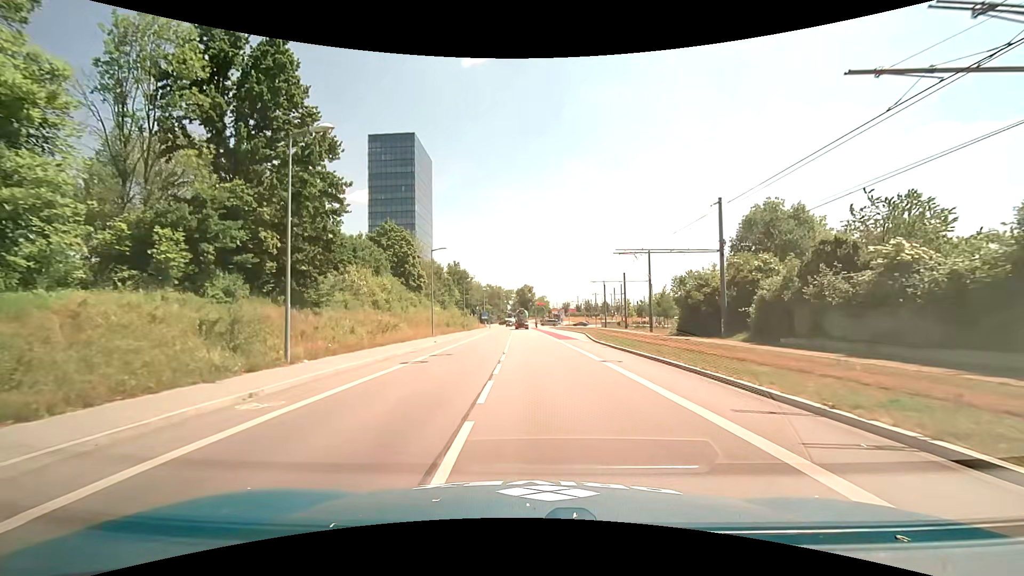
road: unclassified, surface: asphalt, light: Day
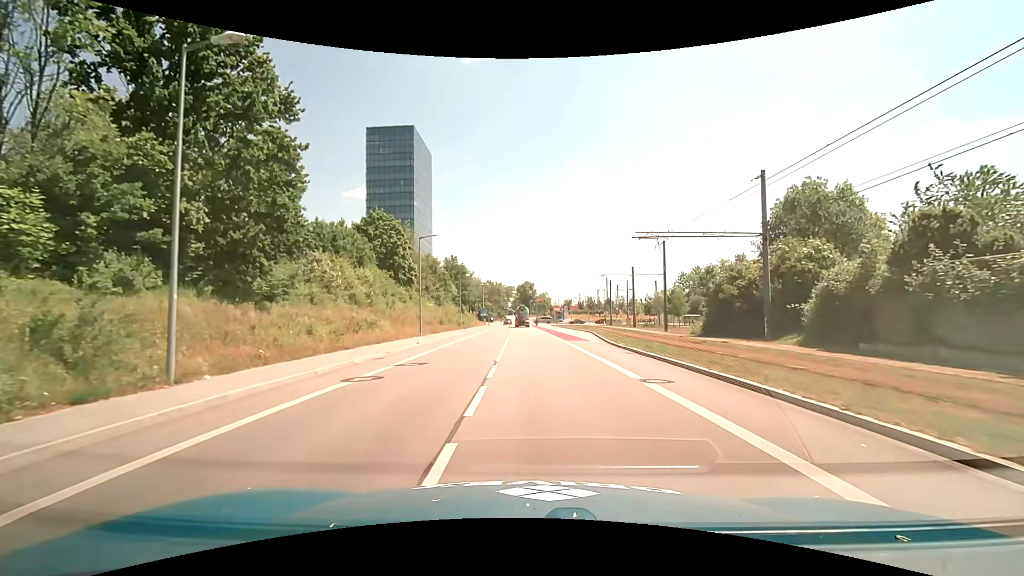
(0.0, +5.8) m; 0°
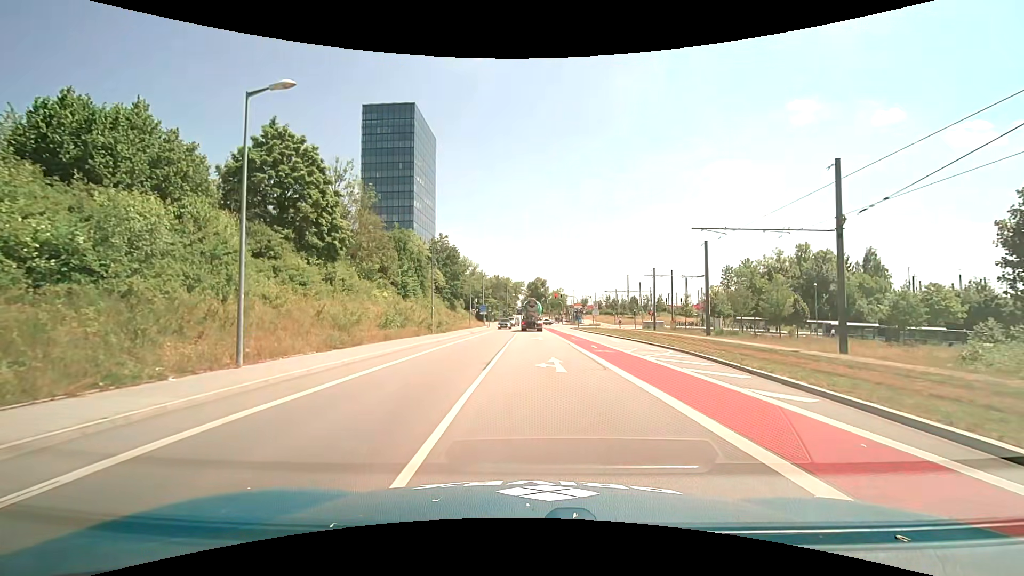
(-0.2, +27.3) m; -1°
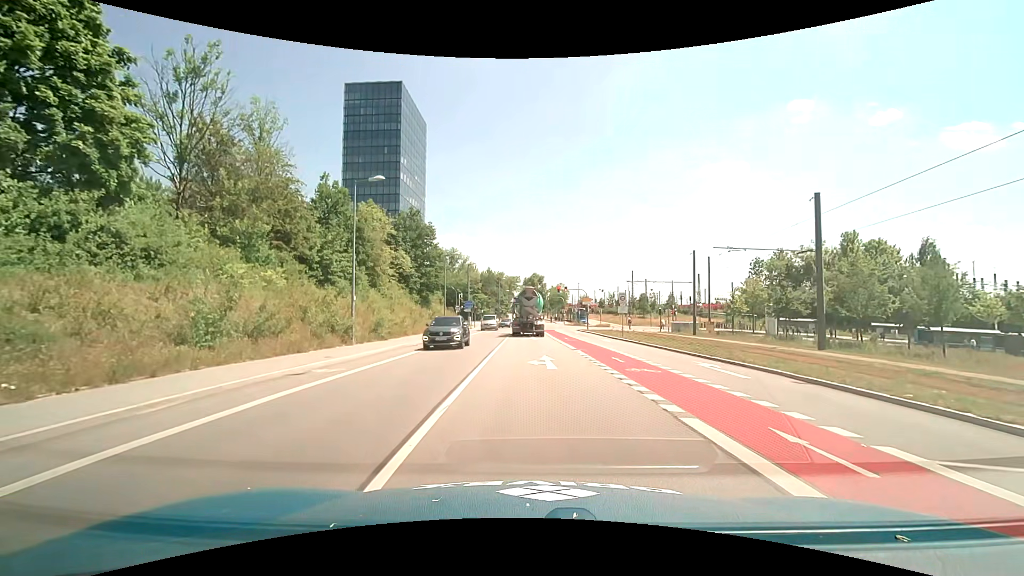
(+0.1, +19.4) m; +1°
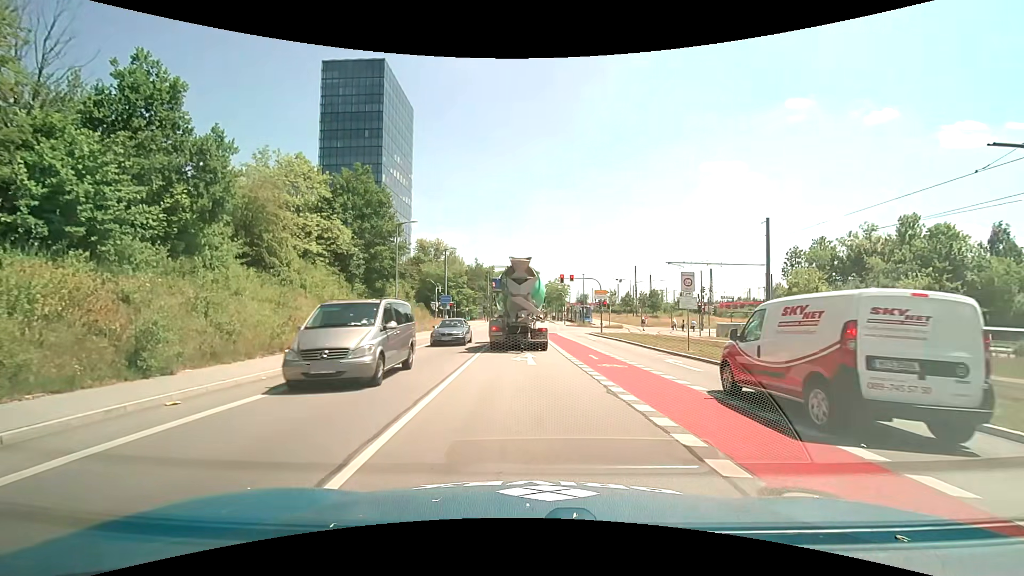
(0.0, +17.9) m; +1°
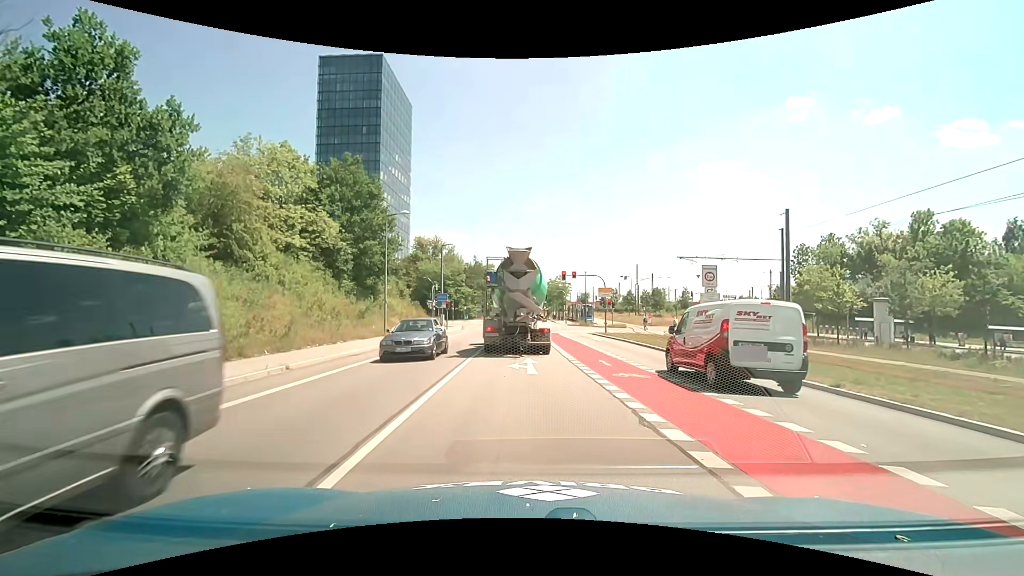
(0.0, +2.7) m; 0°
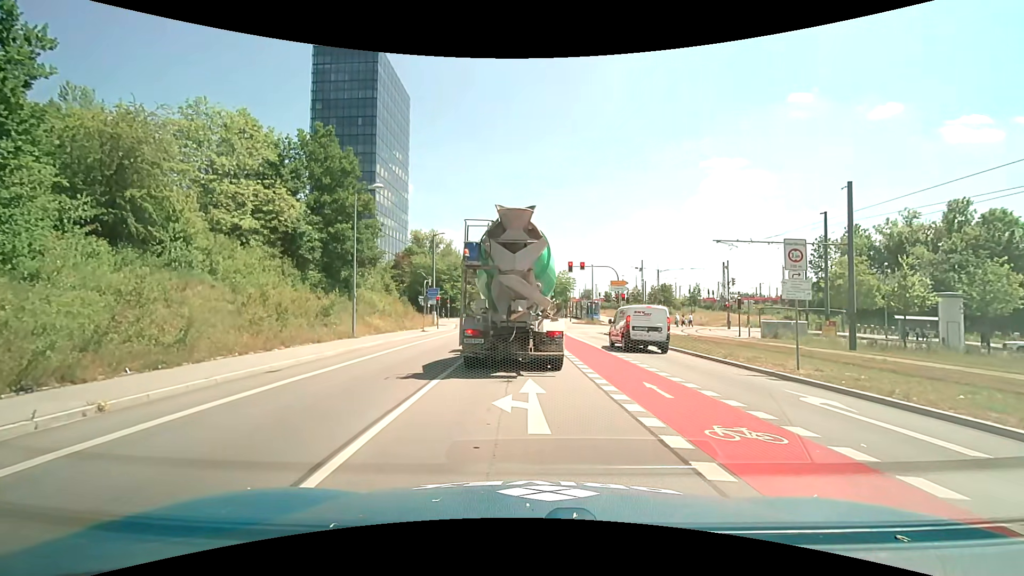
(-0.1, +6.2) m; -1°
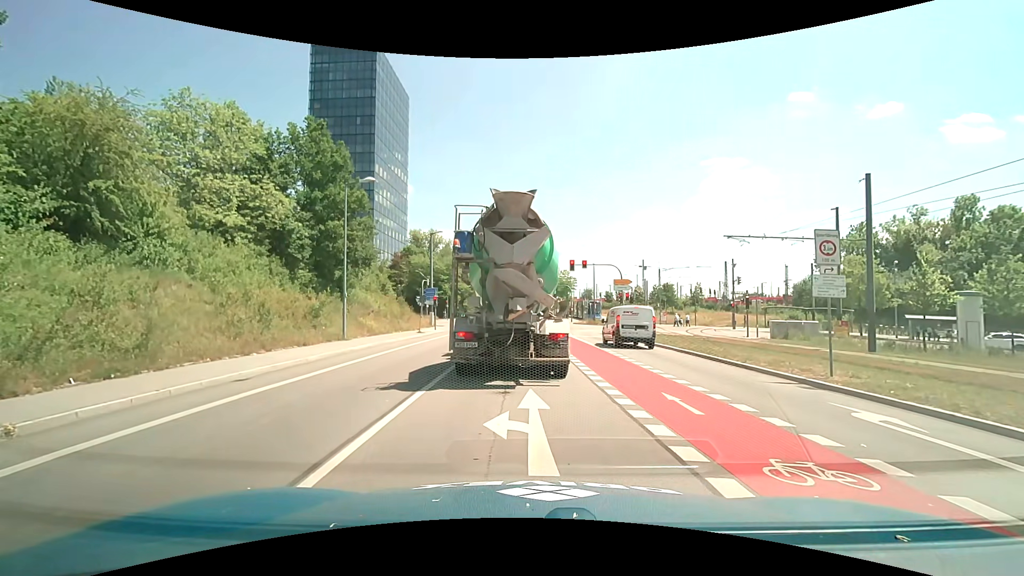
(0.0, +1.4) m; +1°
